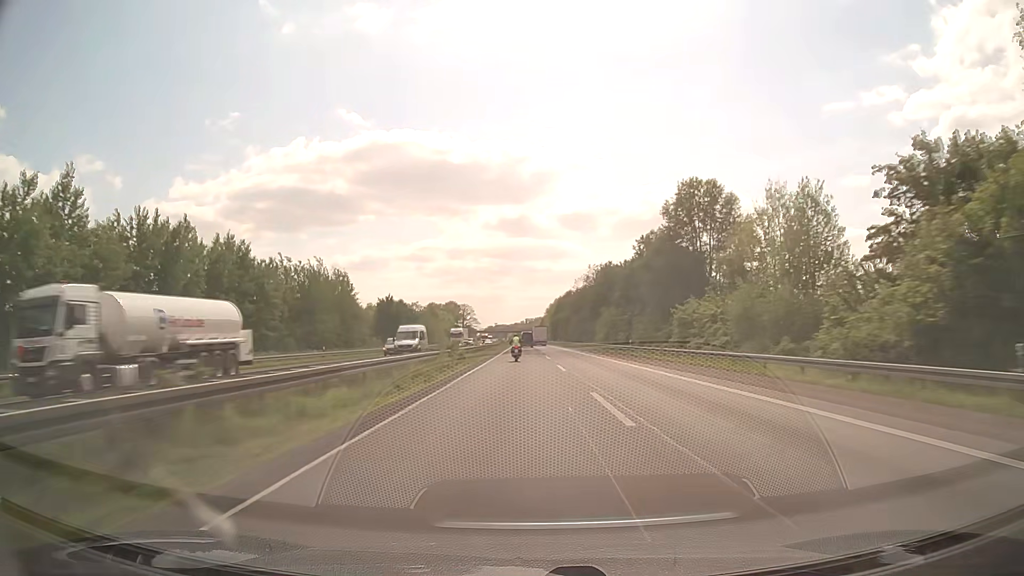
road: motorway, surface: asphalt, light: Day
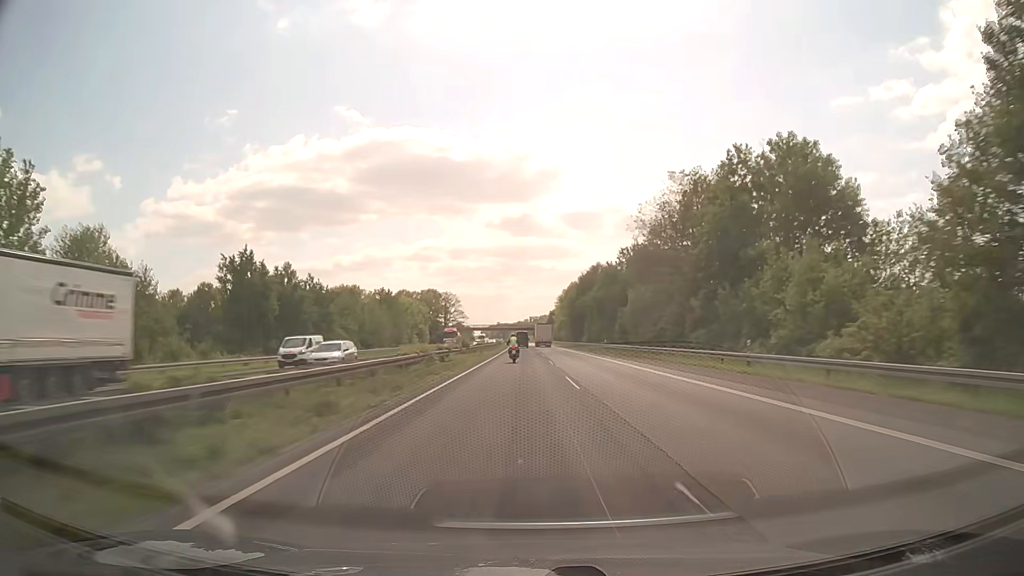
(-0.3, +82.5) m; 0°
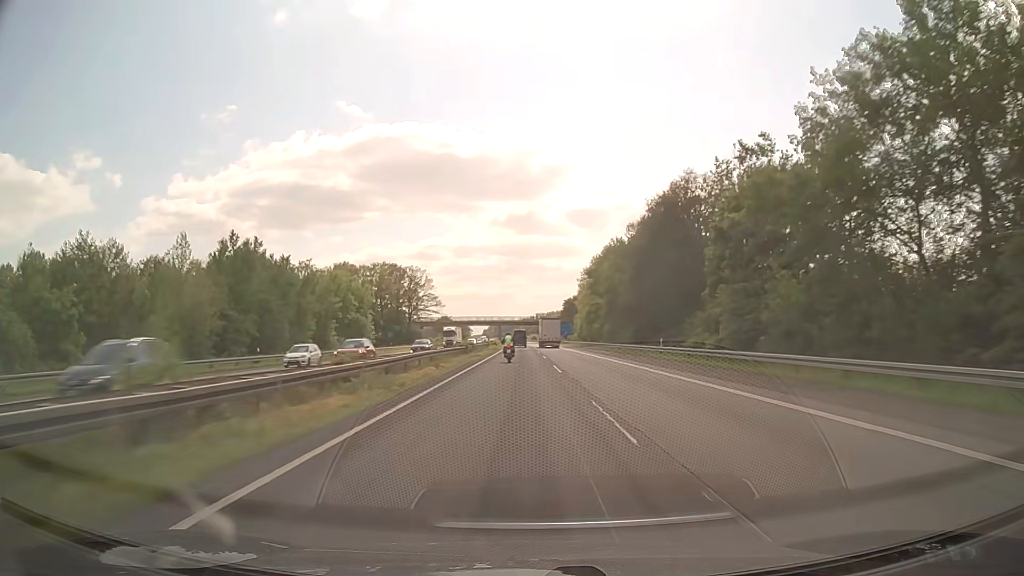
(-0.4, +81.6) m; -1°
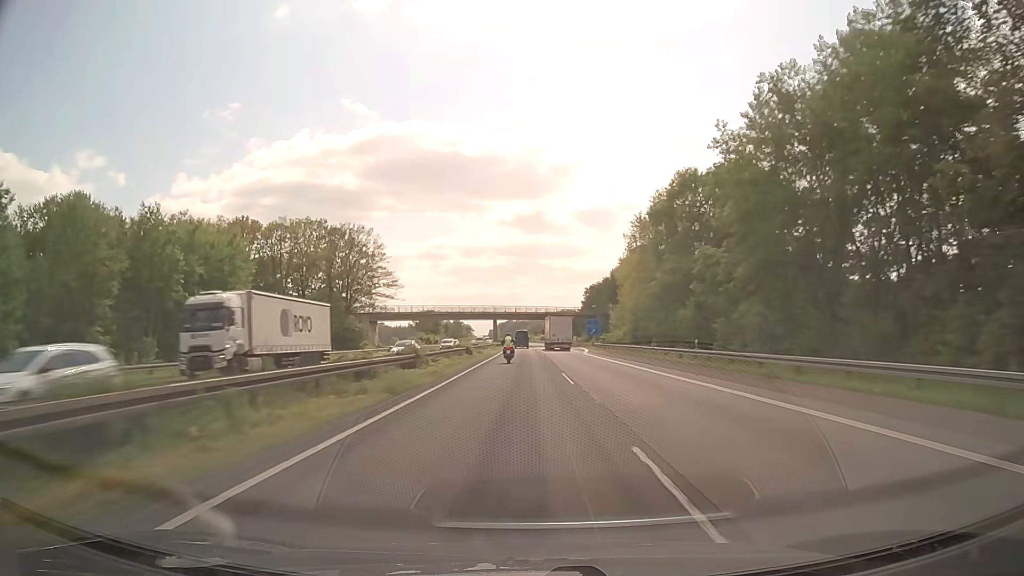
(-0.2, +60.1) m; -1°
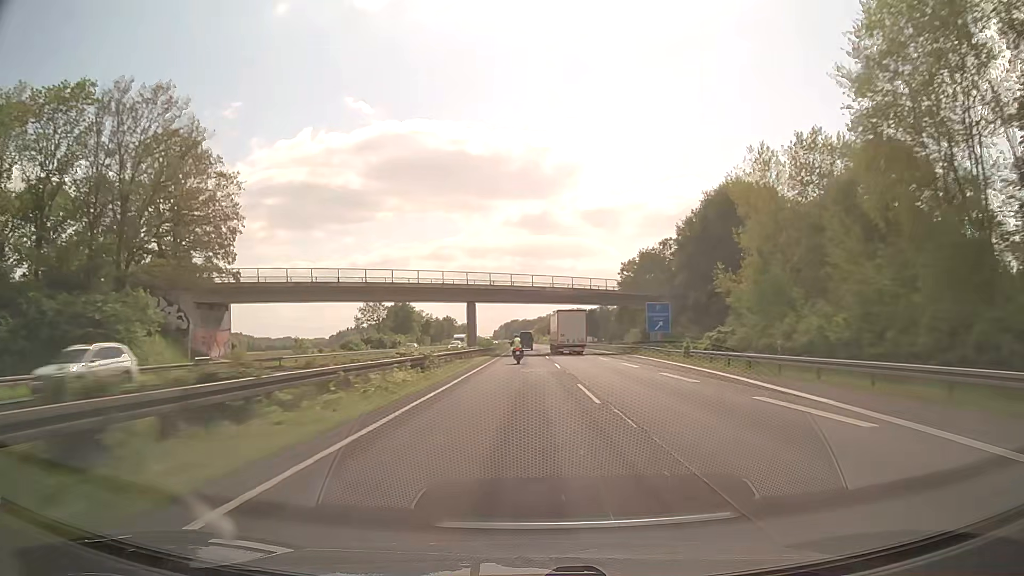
(-0.2, +60.0) m; -1°
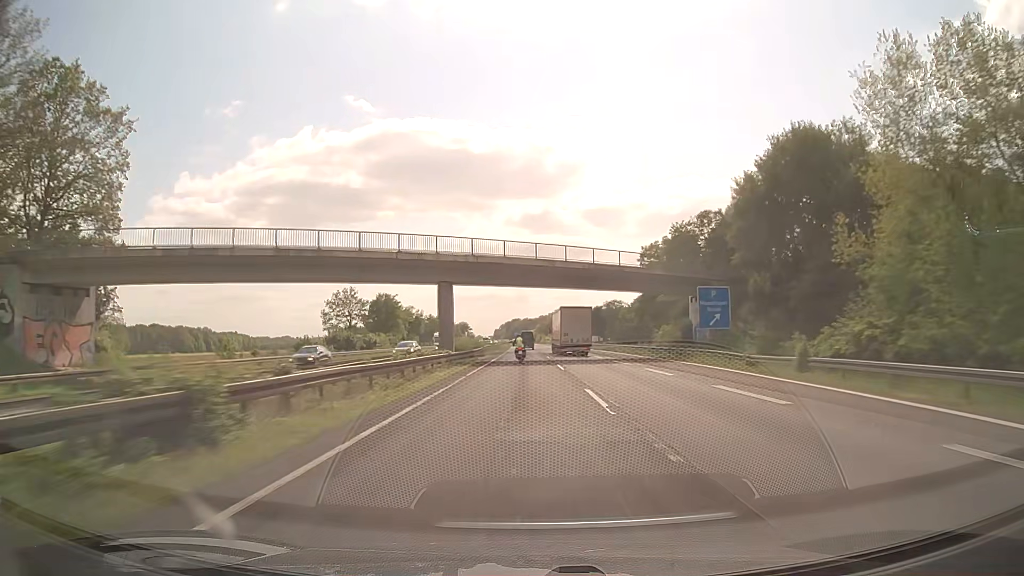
(0.0, +20.1) m; 0°
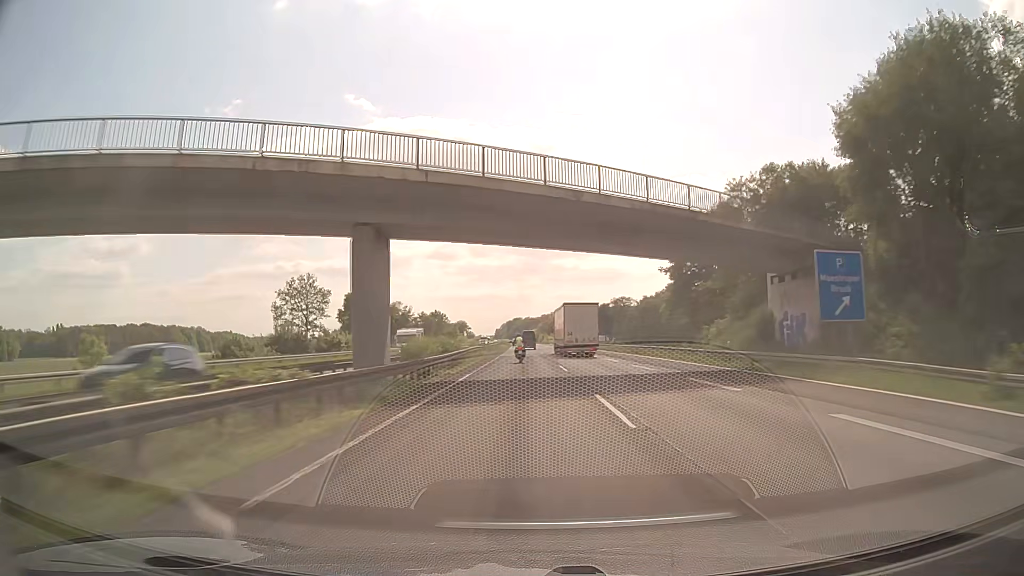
(0.0, +20.1) m; 0°
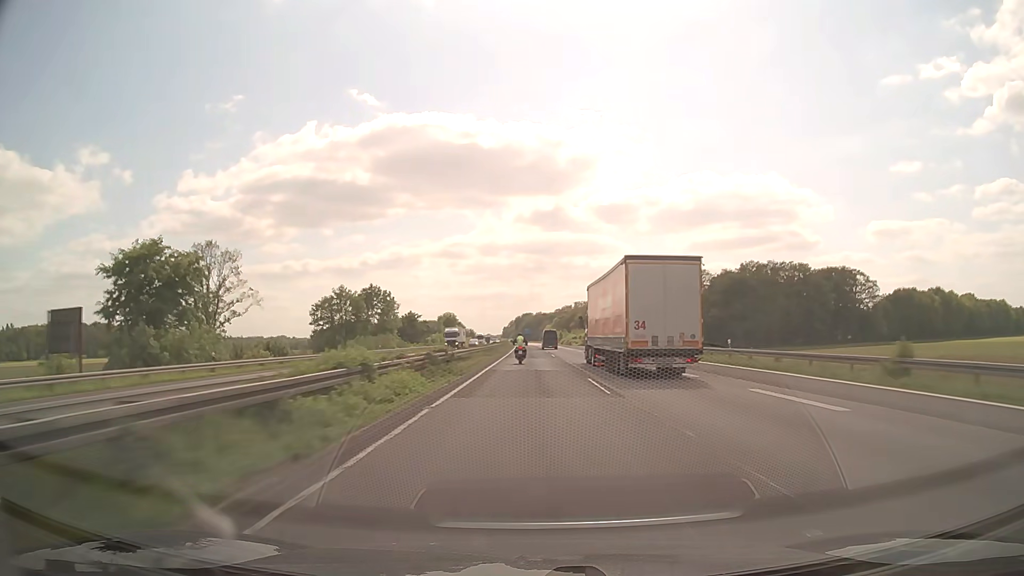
(-1.1, +101.9) m; -1°
(0, +10) (0, +20) (0, +30) (0, +40) (0, +50) (0, +60) (0, +70) (0, +80) (0, +90) (-1, +100) m
